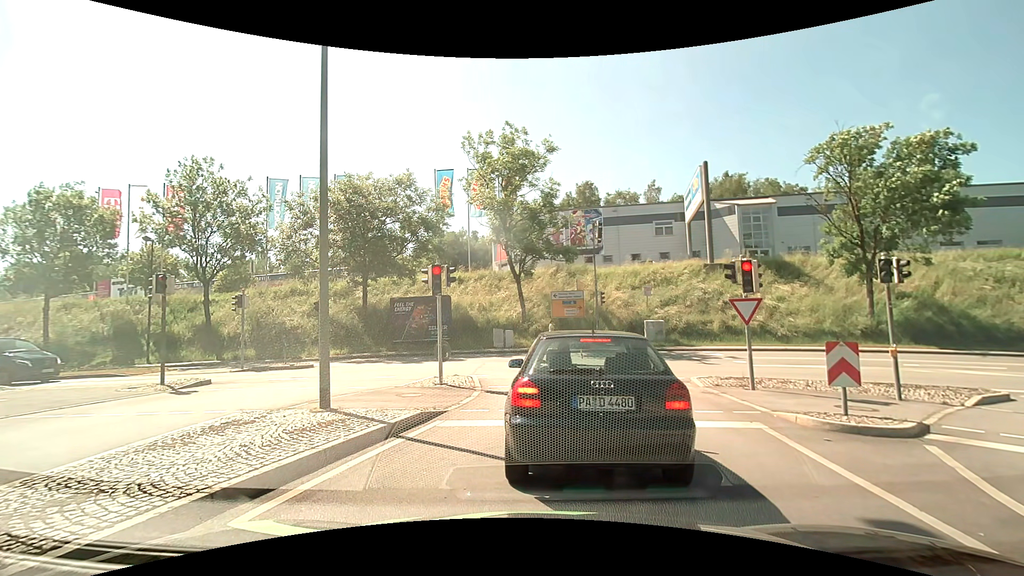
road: primary_link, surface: asphalt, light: Day
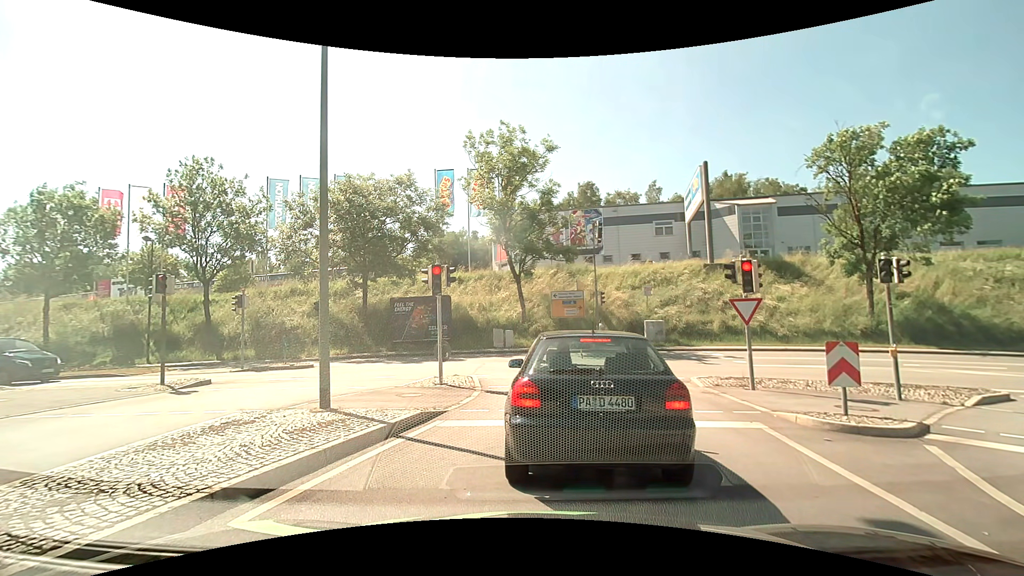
(0.0, 0.0) m; 0°
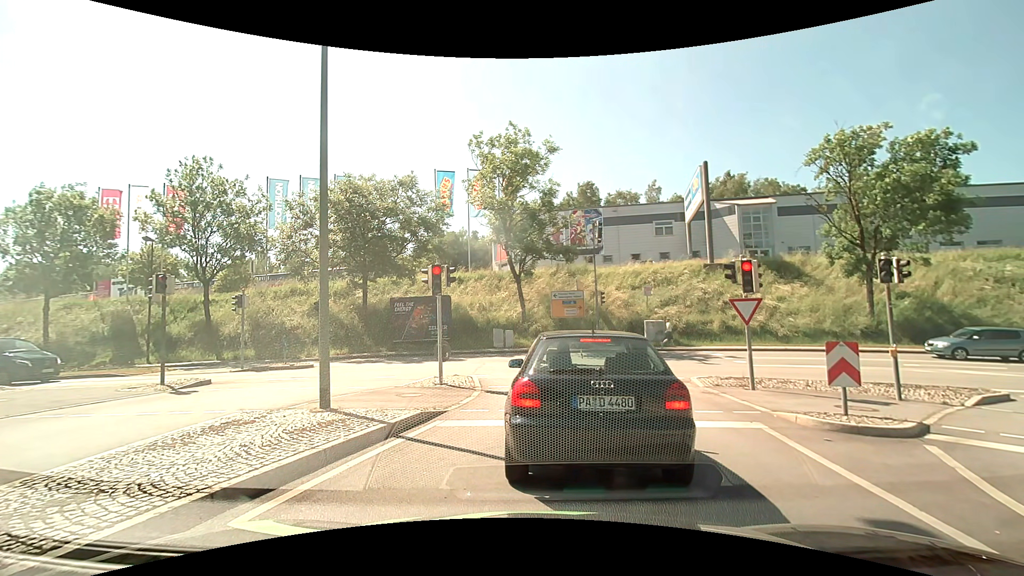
(0.0, 0.0) m; 0°
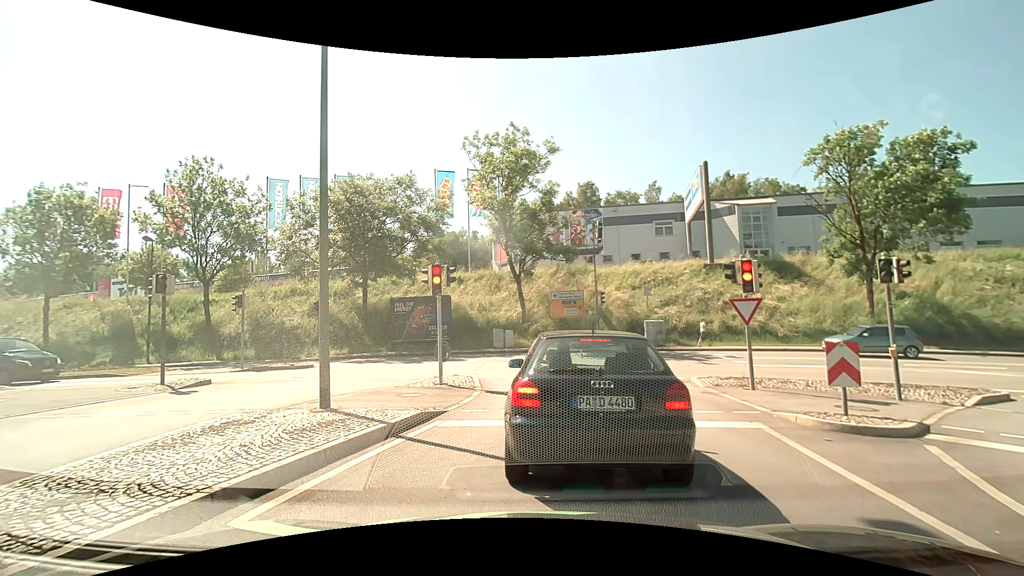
(0.0, 0.0) m; 0°
(0, +10) (-1, +20) (-8, +26) (-18, +28) (-28, +27) (-38, +27) (-48, +26) (-58, +25) (-68, +24) (-78, +24) m
